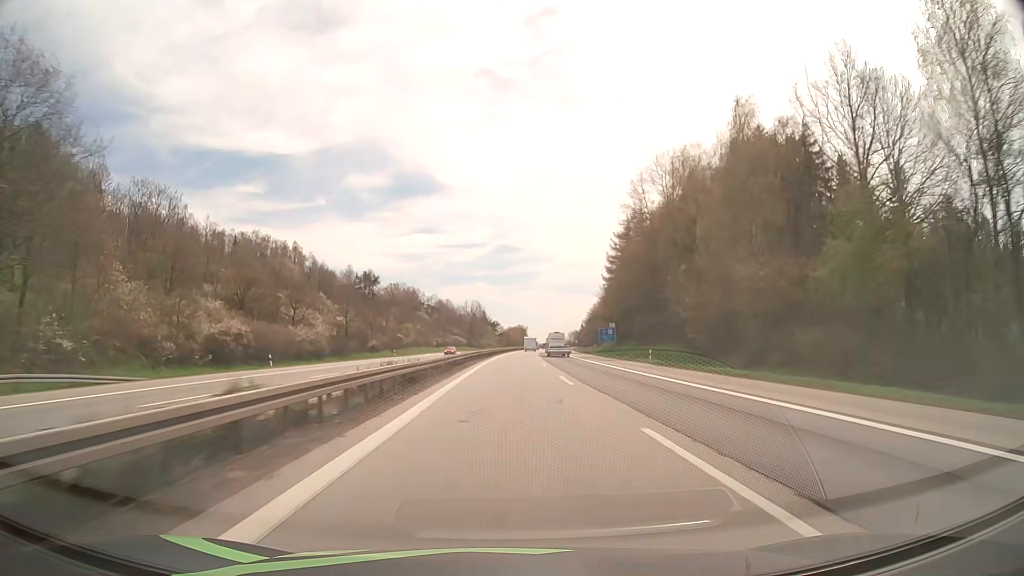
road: motorway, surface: asphalt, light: Day
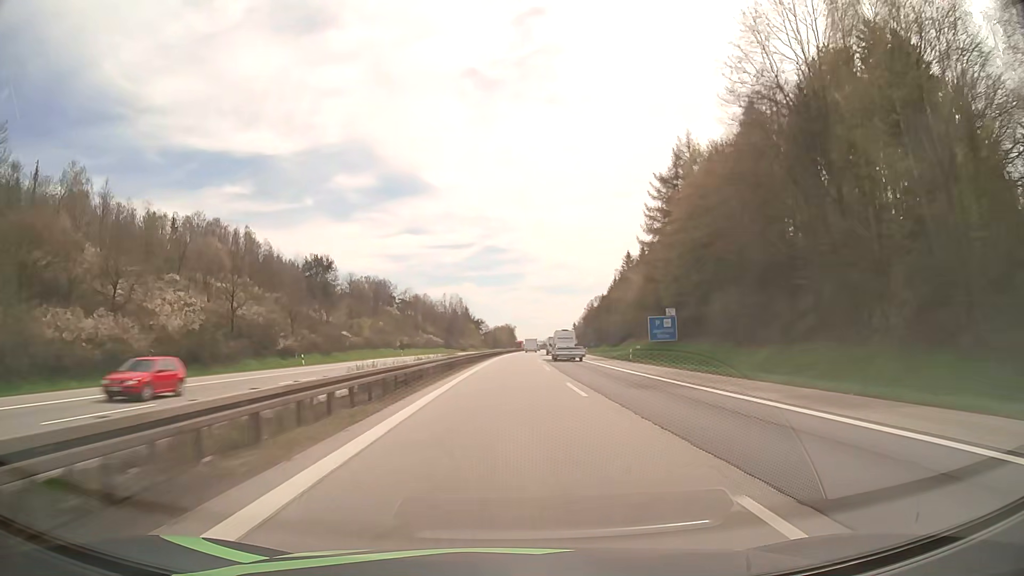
(+0.5, +40.8) m; +1°
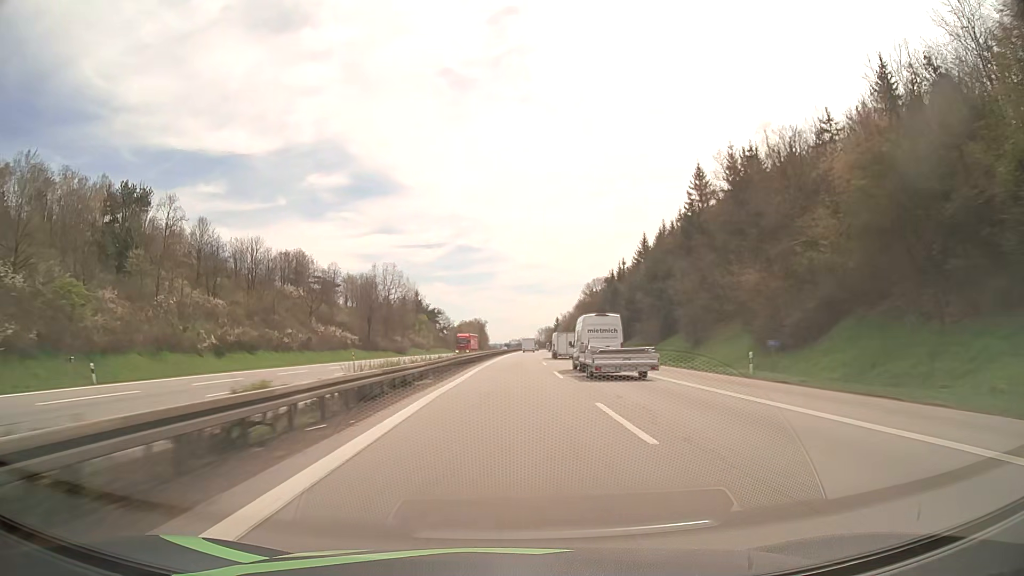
(+1.6, +80.4) m; +2°
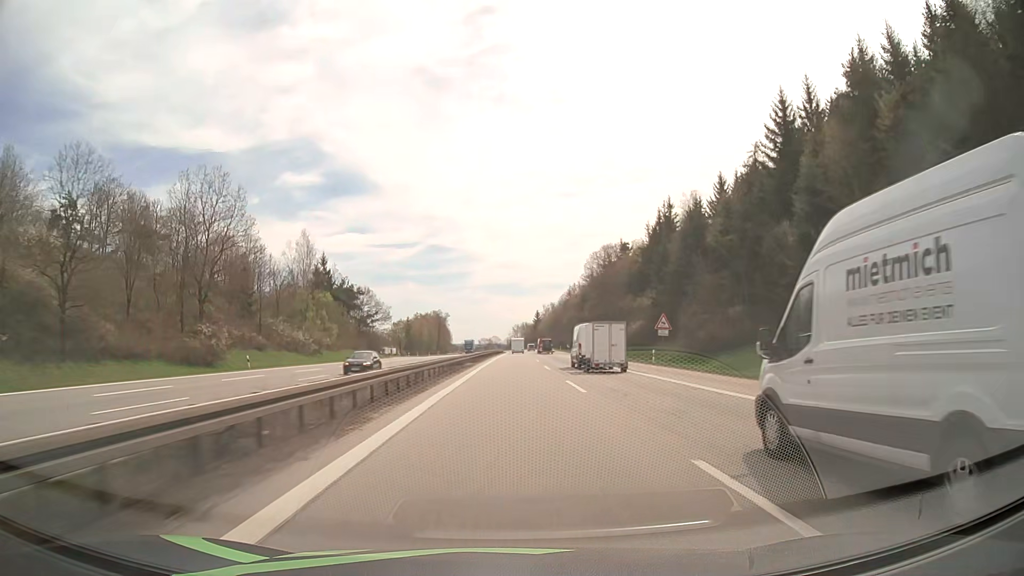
(+1.6, +79.6) m; +2°
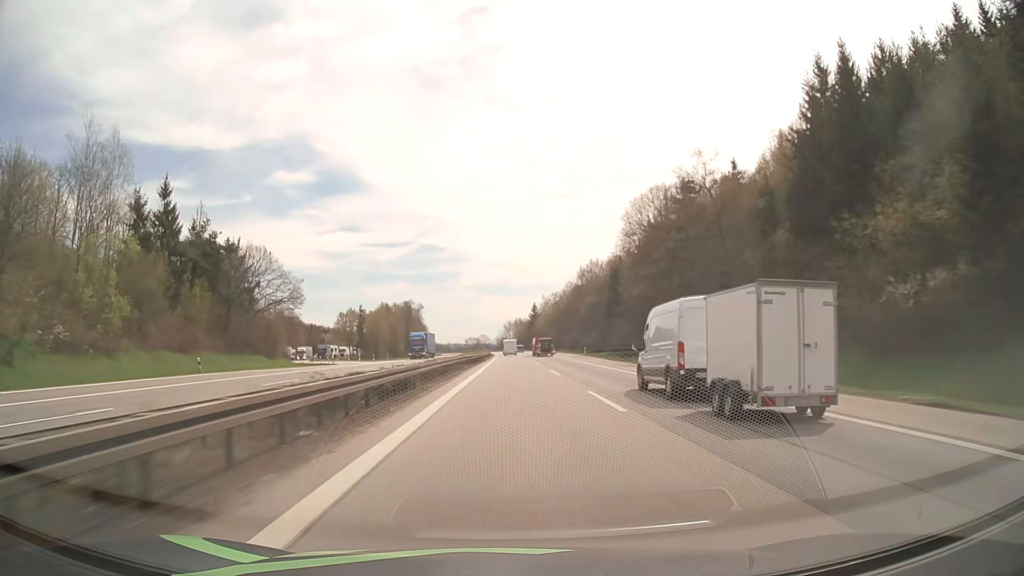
(+0.4, +59.5) m; +1°
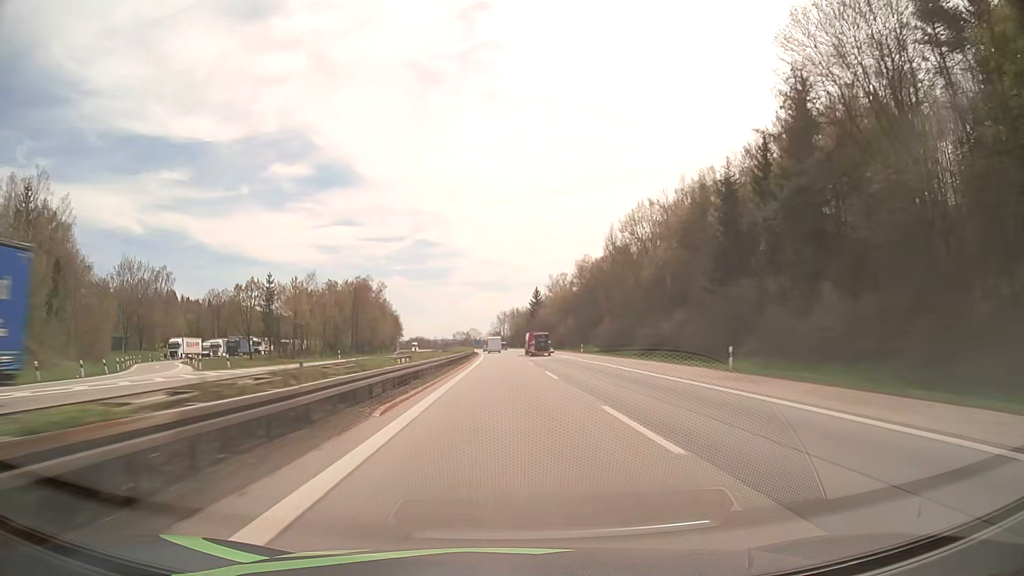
(+0.3, +60.0) m; +1°
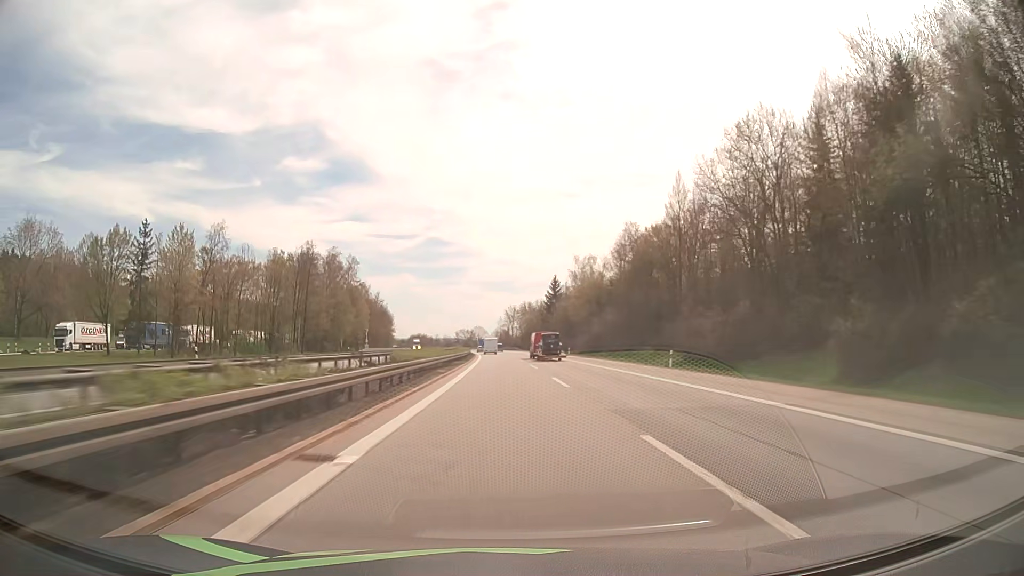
(-0.3, +40.3) m; -1°
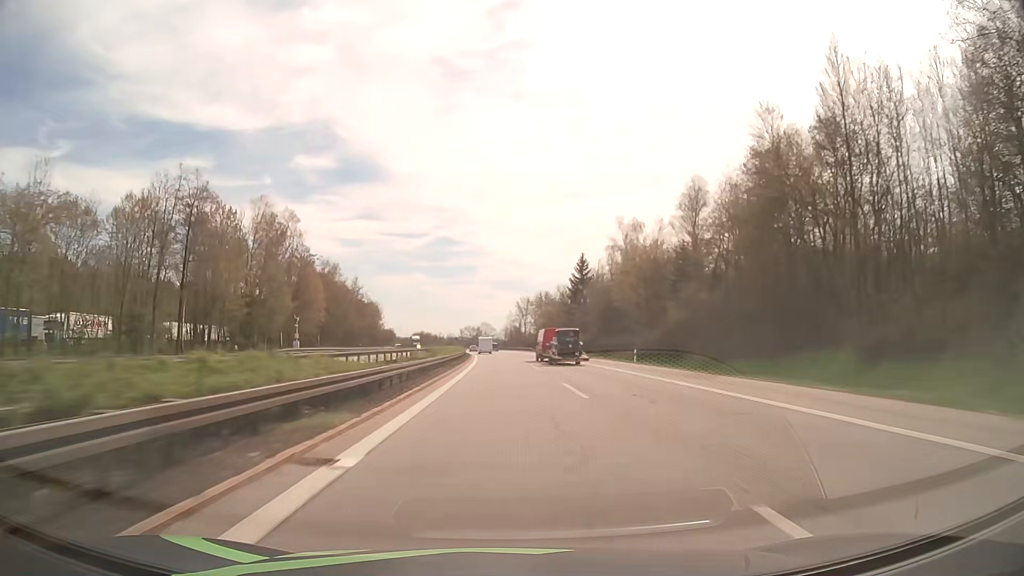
(-0.2, +40.3) m; -1°
